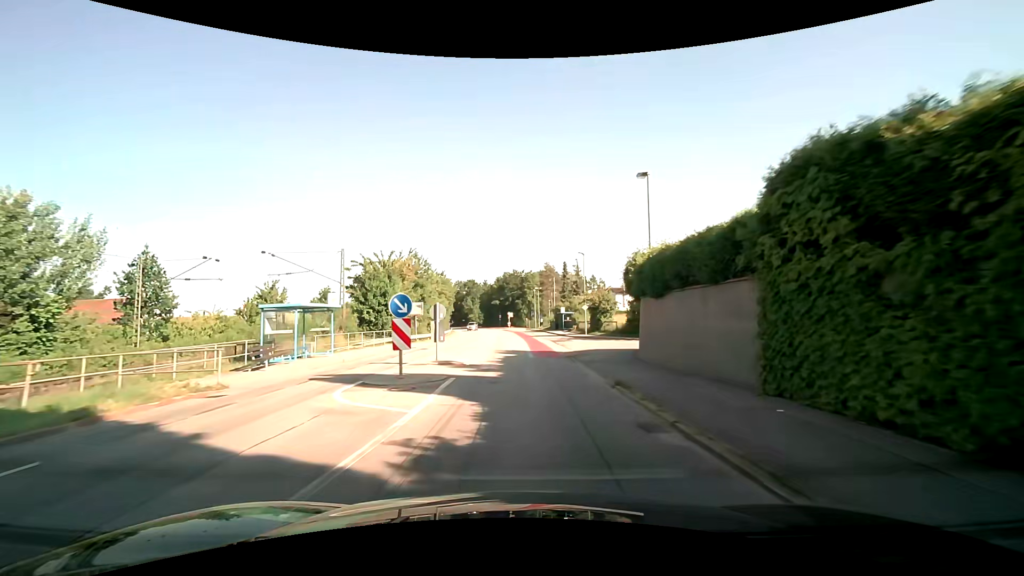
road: unclassified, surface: asphalt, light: Day
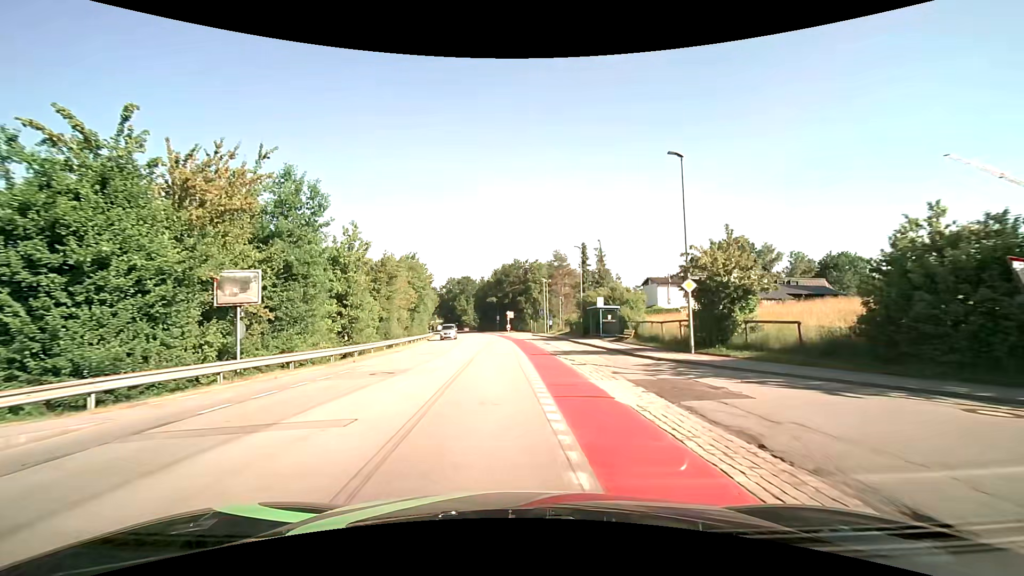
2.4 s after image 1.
(0.0, +29.2) m; -1°
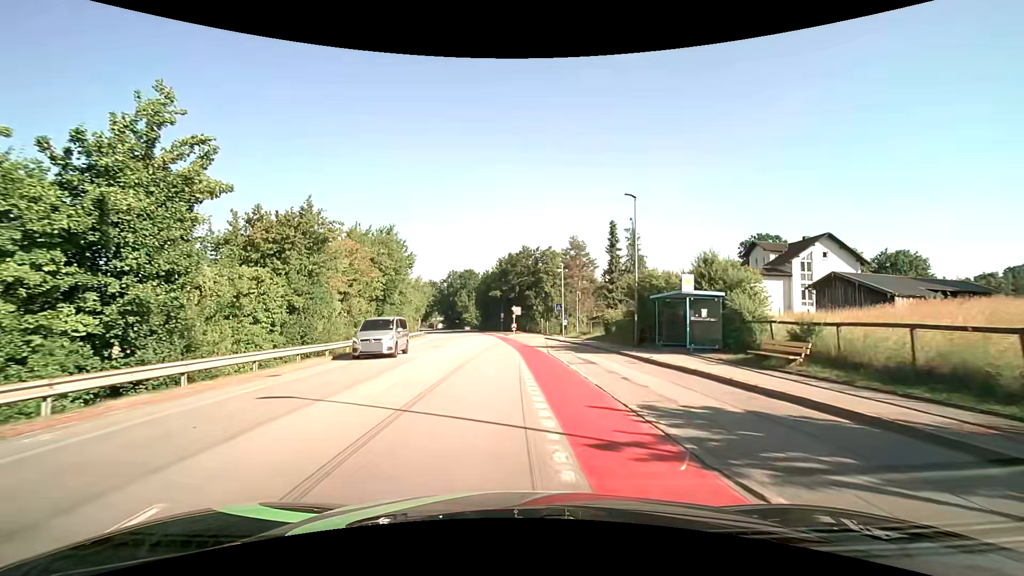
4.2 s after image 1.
(0.0, +17.8) m; -1°
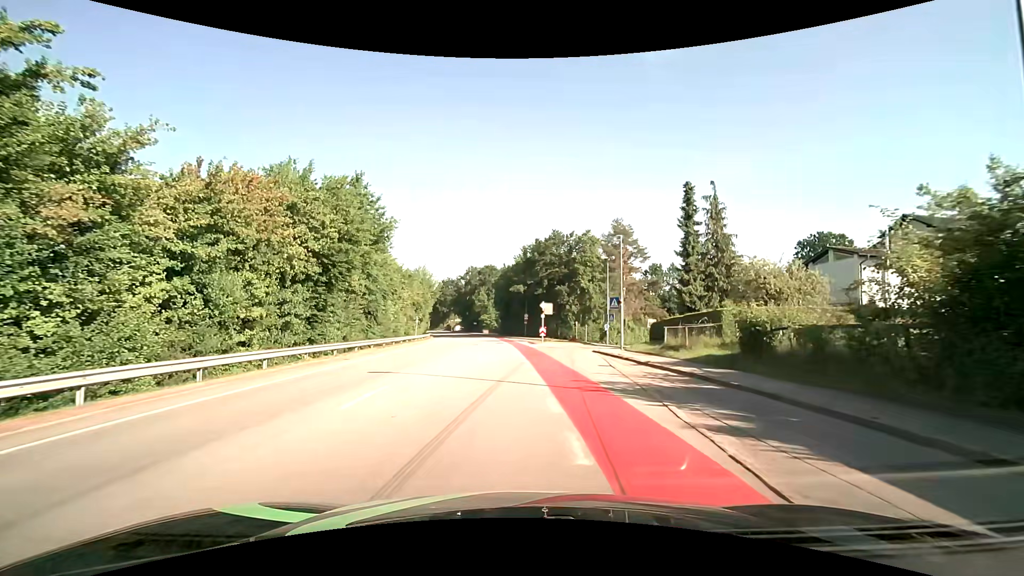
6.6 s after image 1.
(-0.4, +19.1) m; -3°
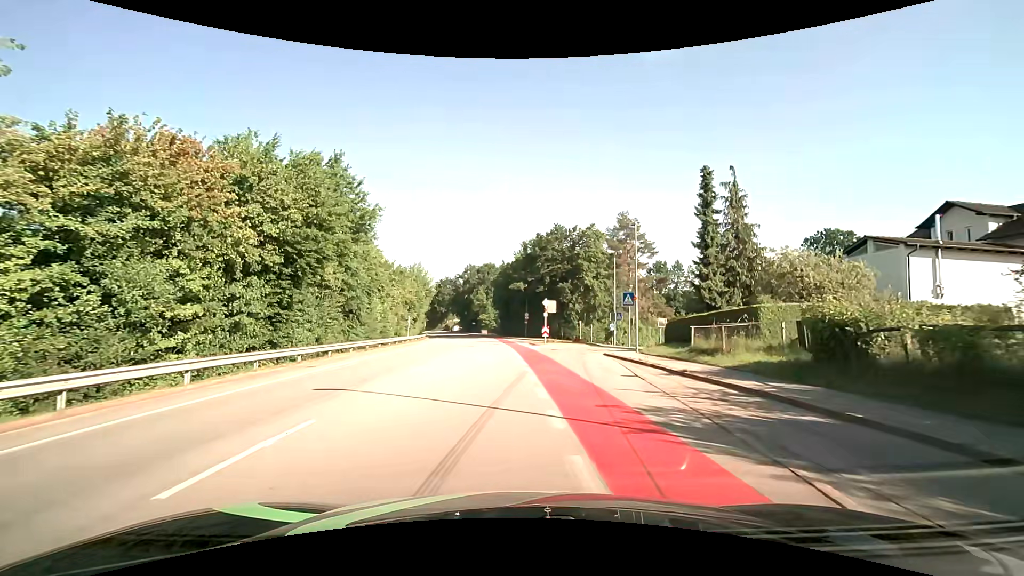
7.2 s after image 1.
(0.0, +4.2) m; 0°
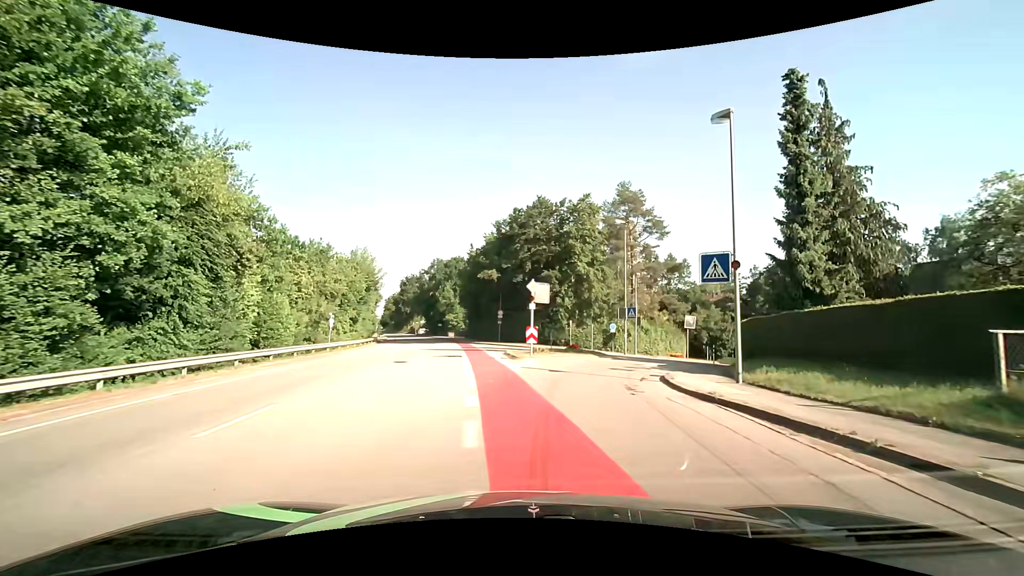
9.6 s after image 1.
(+0.2, +16.3) m; +3°
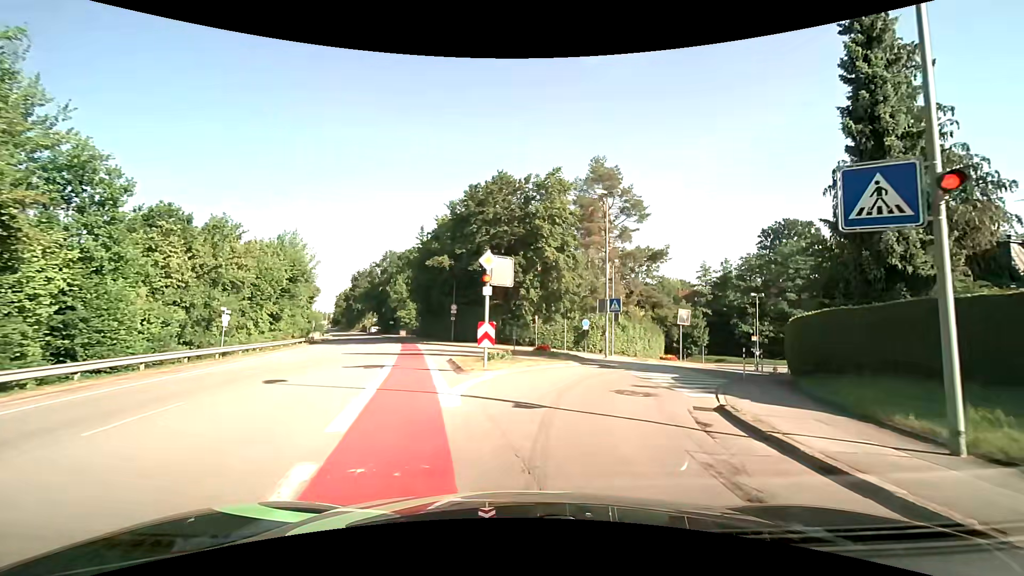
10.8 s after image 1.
(+0.2, +8.1) m; +4°
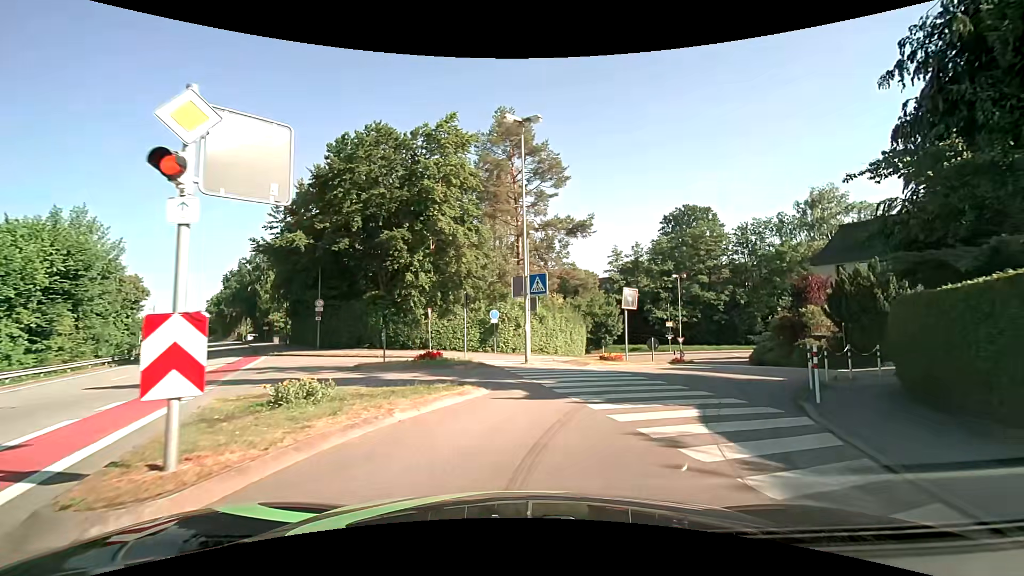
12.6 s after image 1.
(+0.8, +10.2) m; +11°
(+1, +10) (+6, +19) (+11, +28) (+14, +37) (+17, +46) (+20, +56) (+23, +66) (+22, +75) (+14, +81) (+4, +84) m
